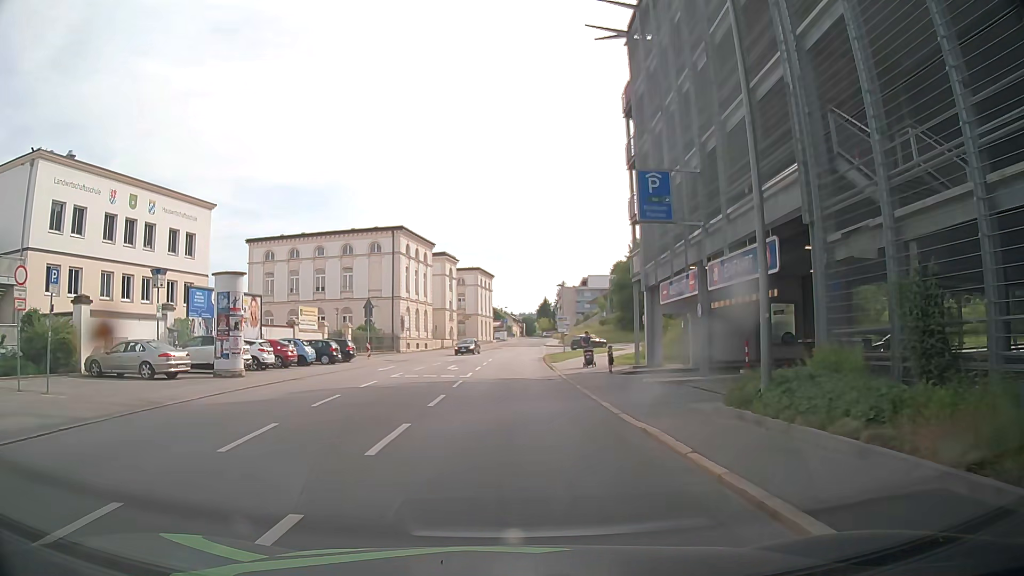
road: tertiary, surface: asphalt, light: Day
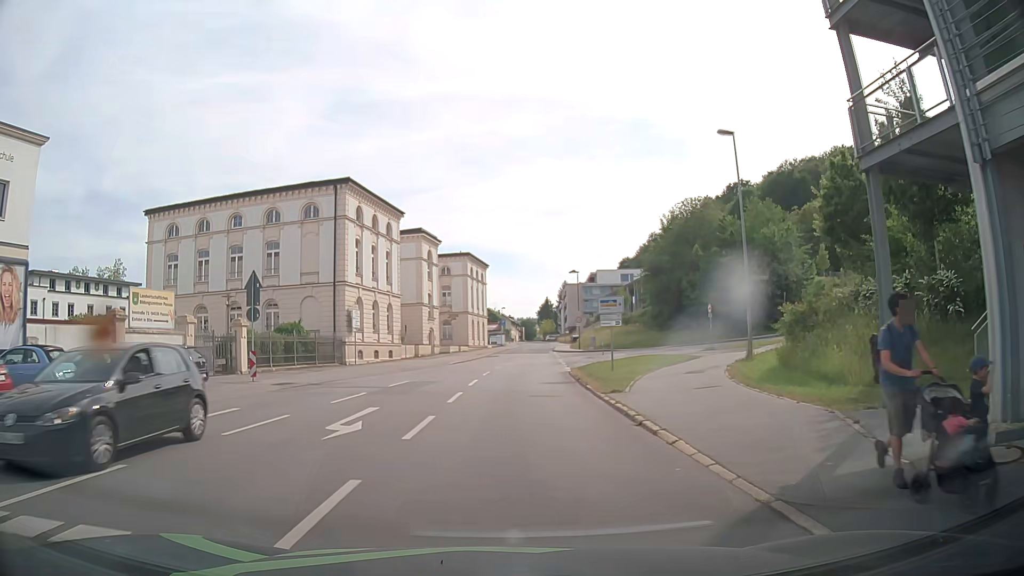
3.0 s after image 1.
(-0.1, +22.2) m; +1°
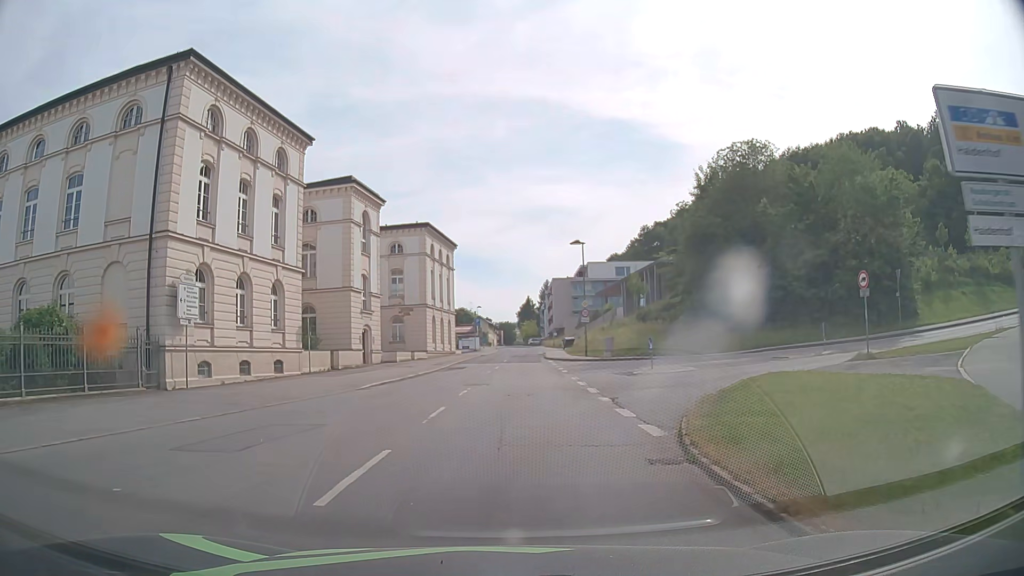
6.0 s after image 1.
(+0.1, +22.2) m; +1°
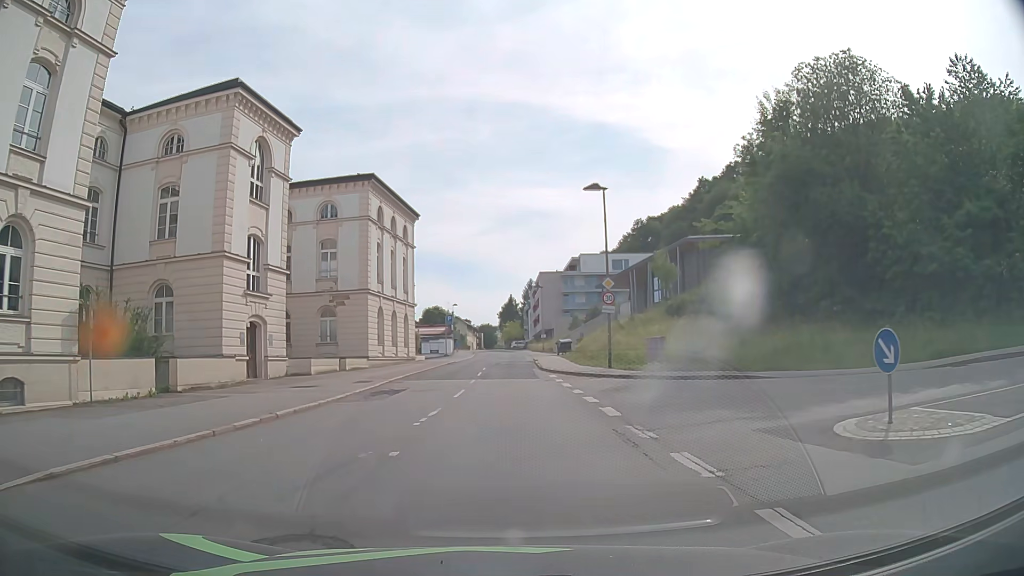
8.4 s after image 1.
(+0.3, +17.8) m; +2°
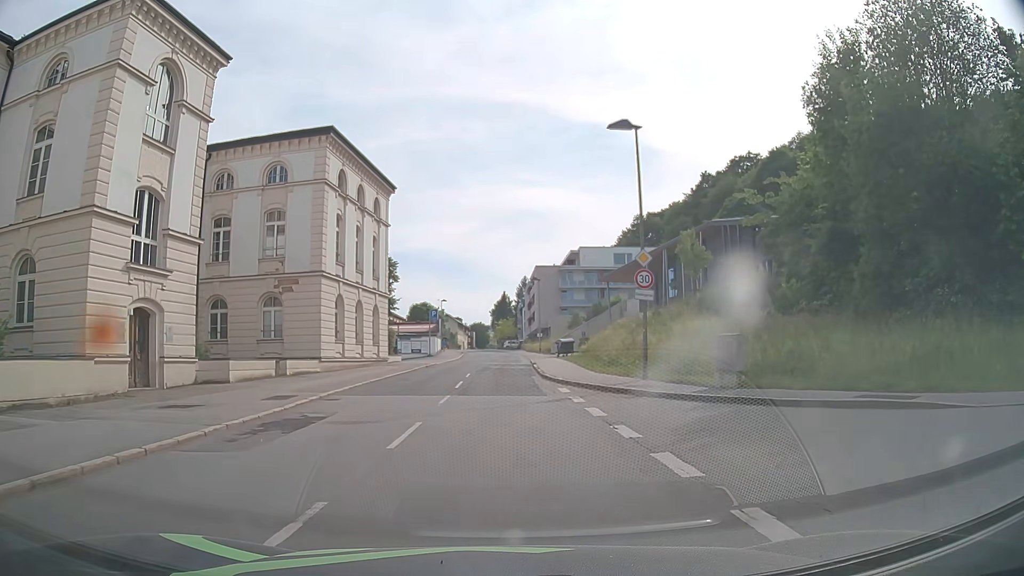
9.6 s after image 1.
(+0.1, +8.9) m; +1°
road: residential
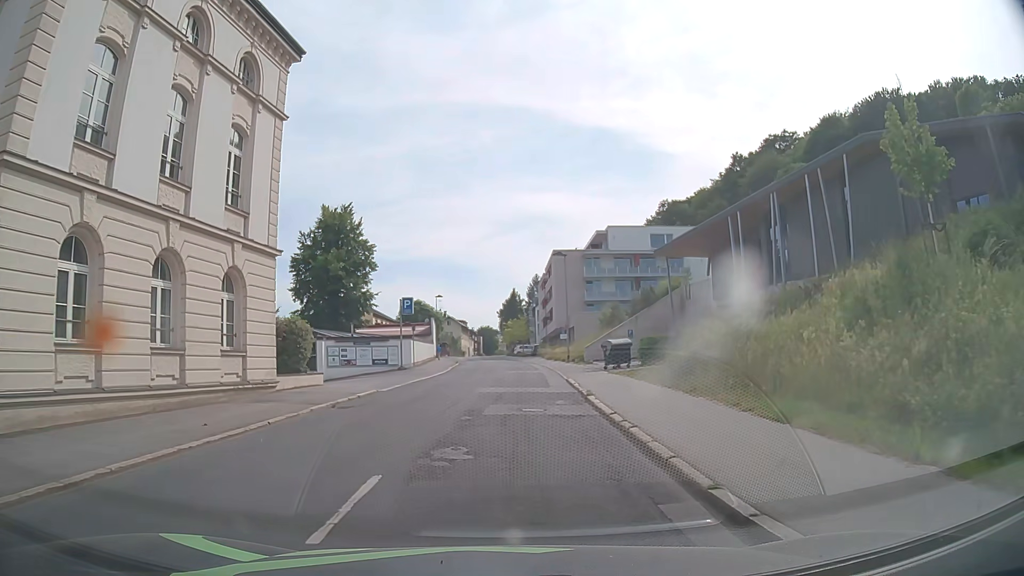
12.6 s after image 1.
(-0.1, +22.3) m; 0°
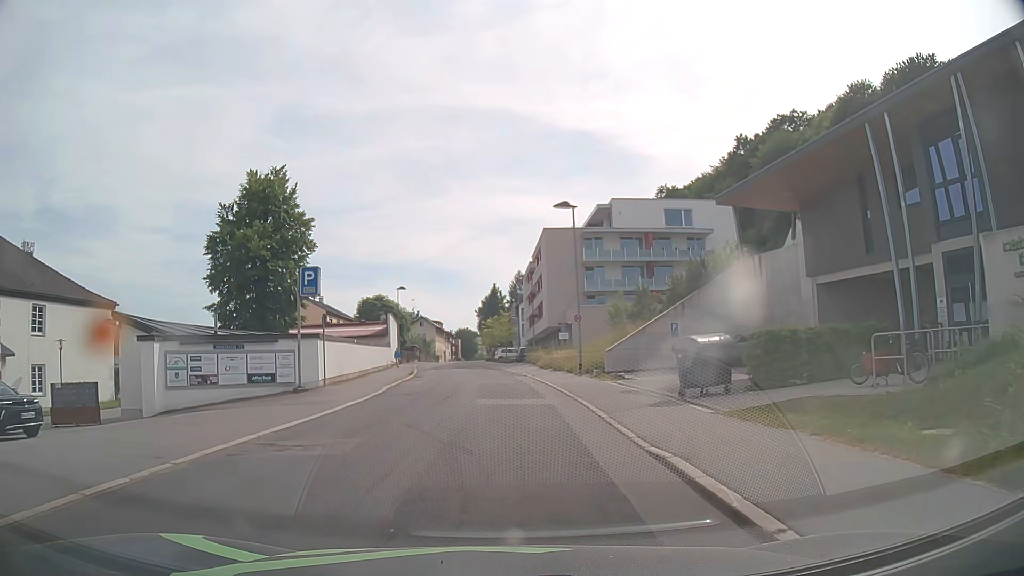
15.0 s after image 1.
(-0.2, +17.7) m; +1°
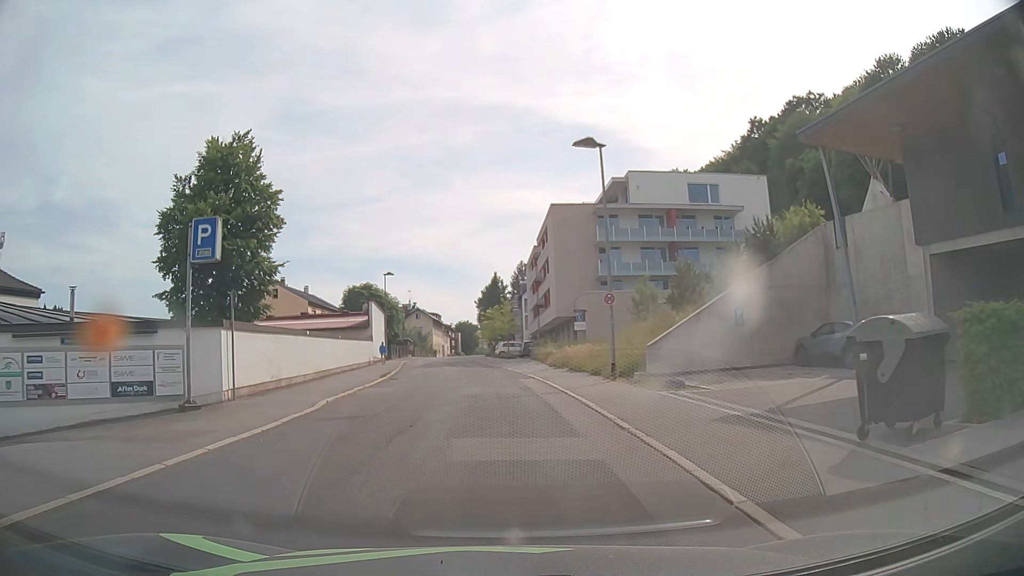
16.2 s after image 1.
(0.0, +8.9) m; 0°
(0, +10) (0, +20) (-1, +30) (-2, +40) (-3, +50) (-4, +60) (-5, +70) (-6, +80) (-7, +90) (-7, +100) m
